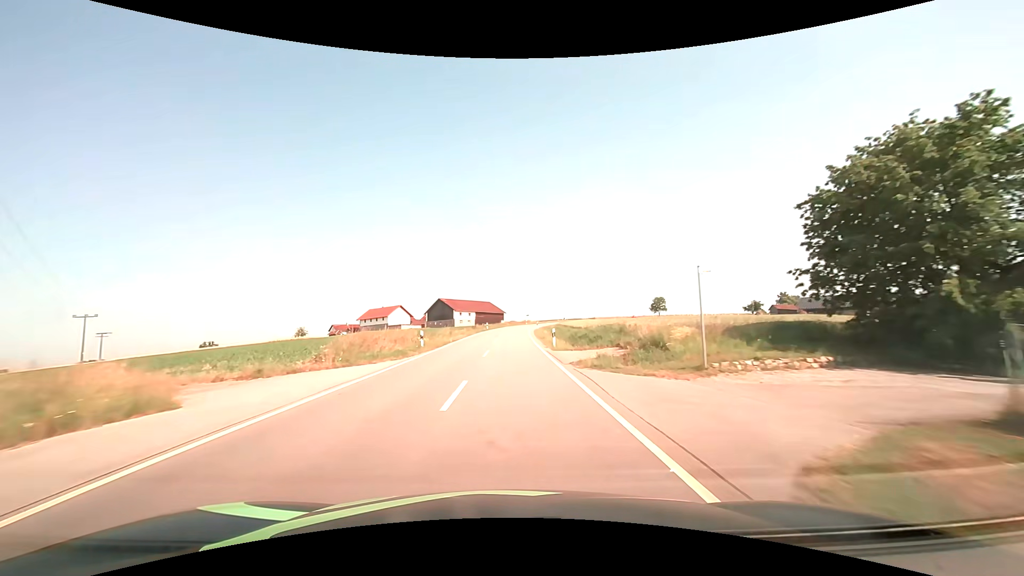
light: Day
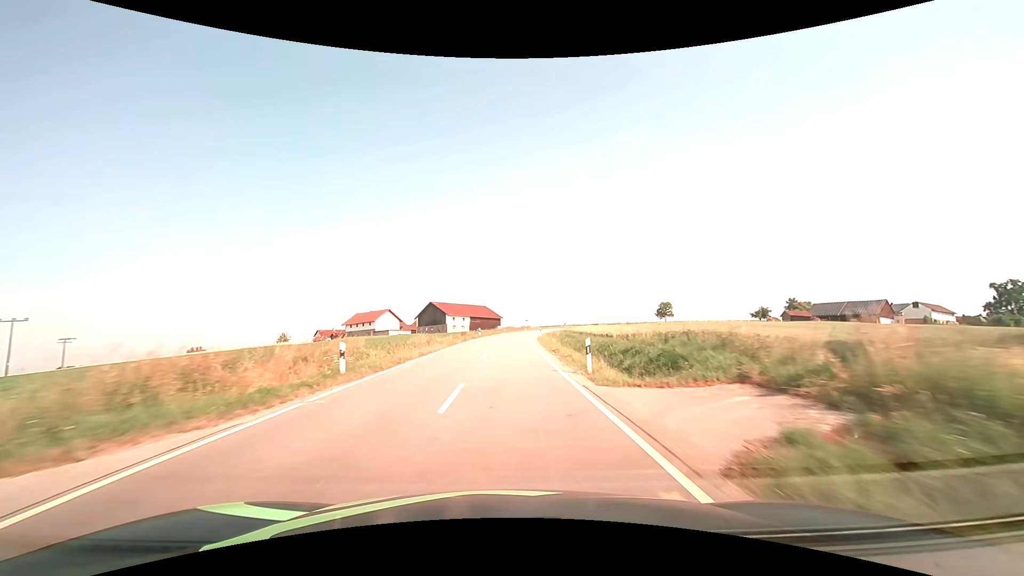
(0.0, +12.2) m; 0°
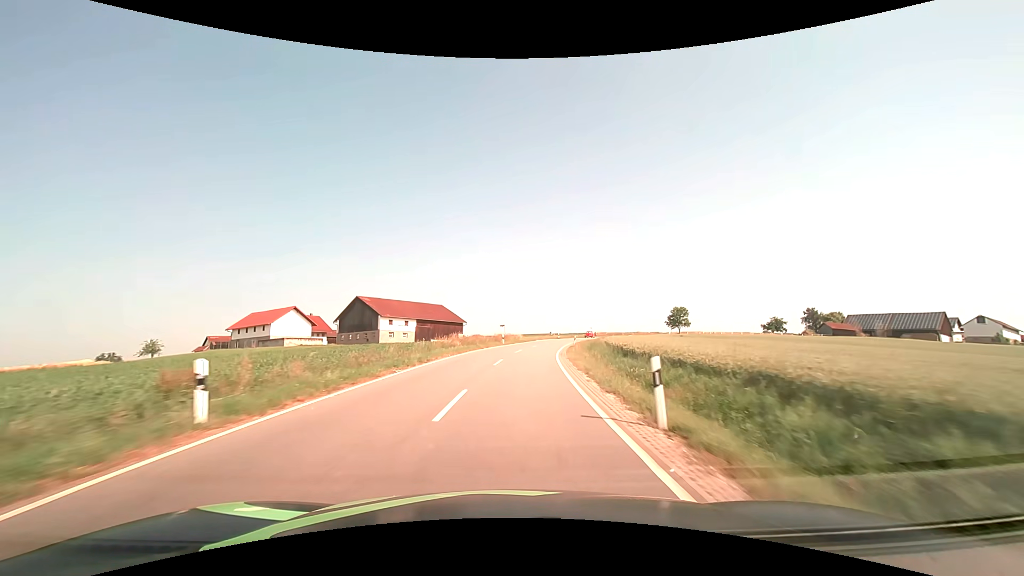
(+0.8, +49.1) m; +3°
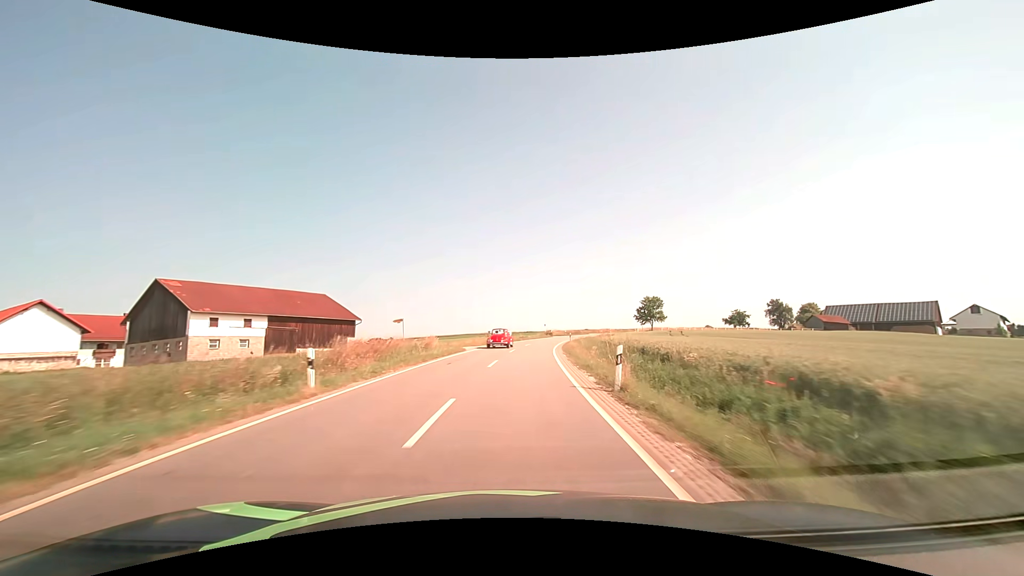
(+2.5, +38.2) m; +7°
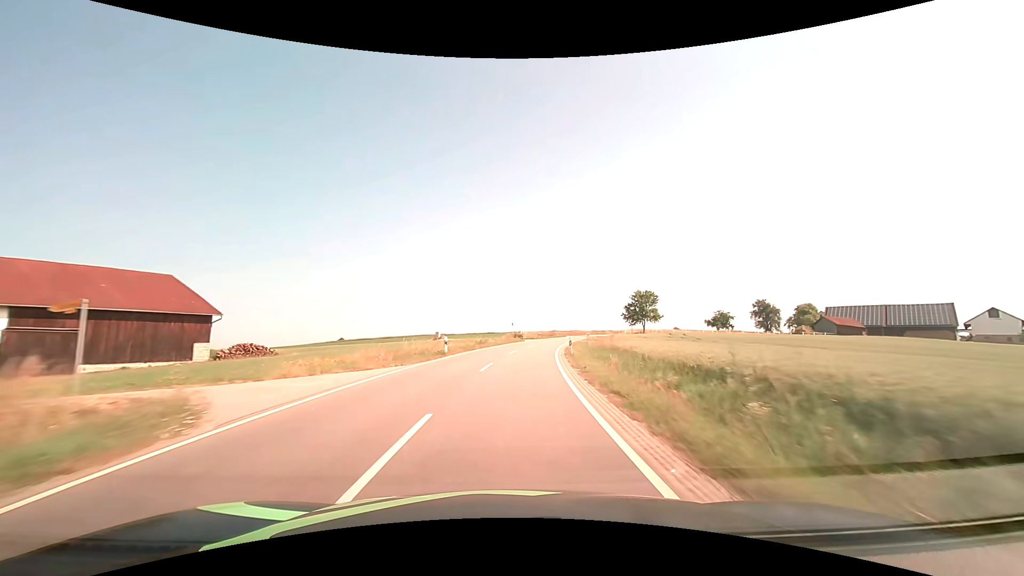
(+1.1, +26.2) m; +4°
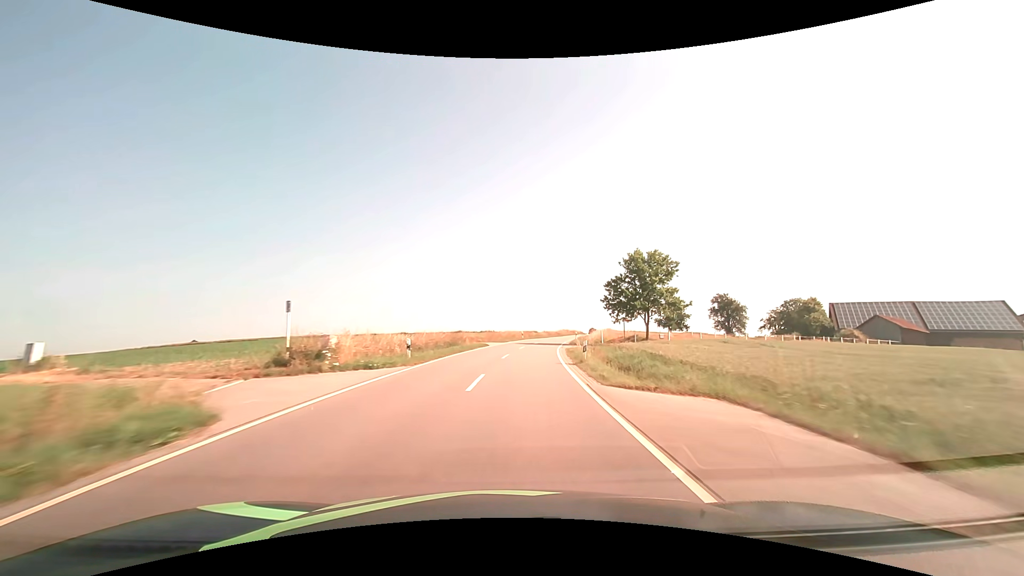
(+4.7, +53.8) m; +11°
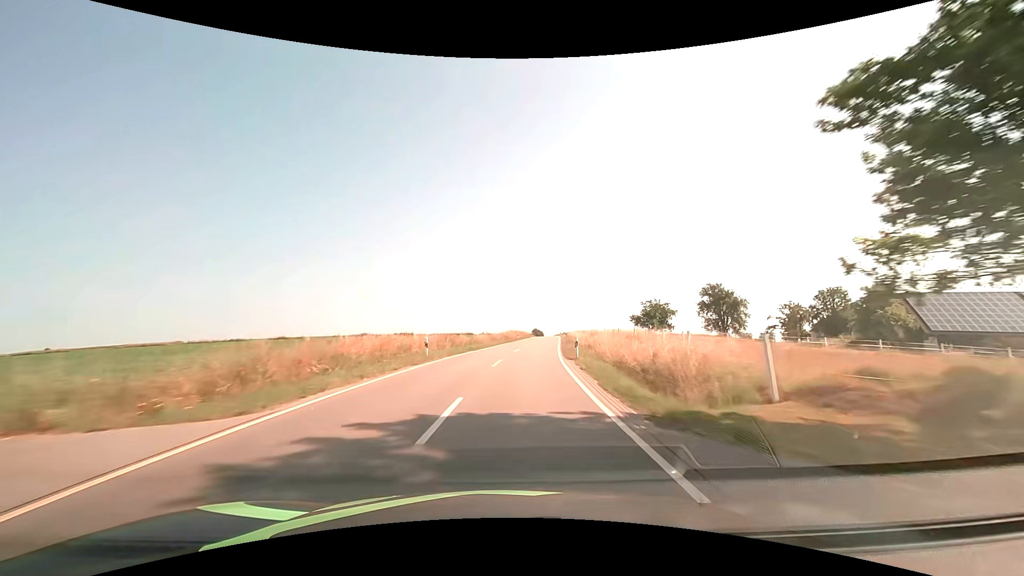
(+2.7, +41.4) m; +7°
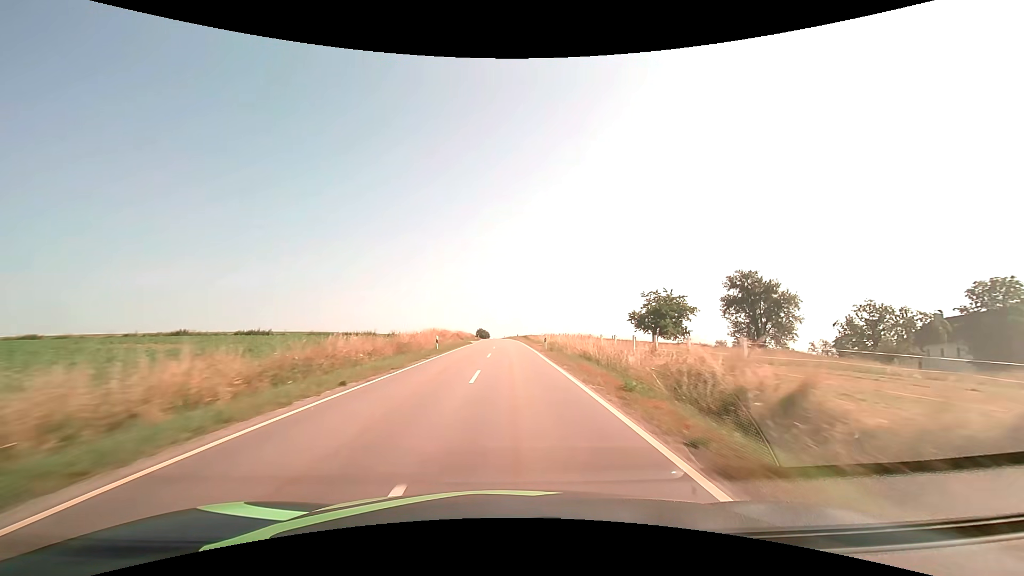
(+2.4, +41.9) m; +6°
(0, +10) (0, +20) (0, +30) (0, +40) (0, +50) (0, +60) (0, +70) (0, +80) (0, +90) (0, +100) m
